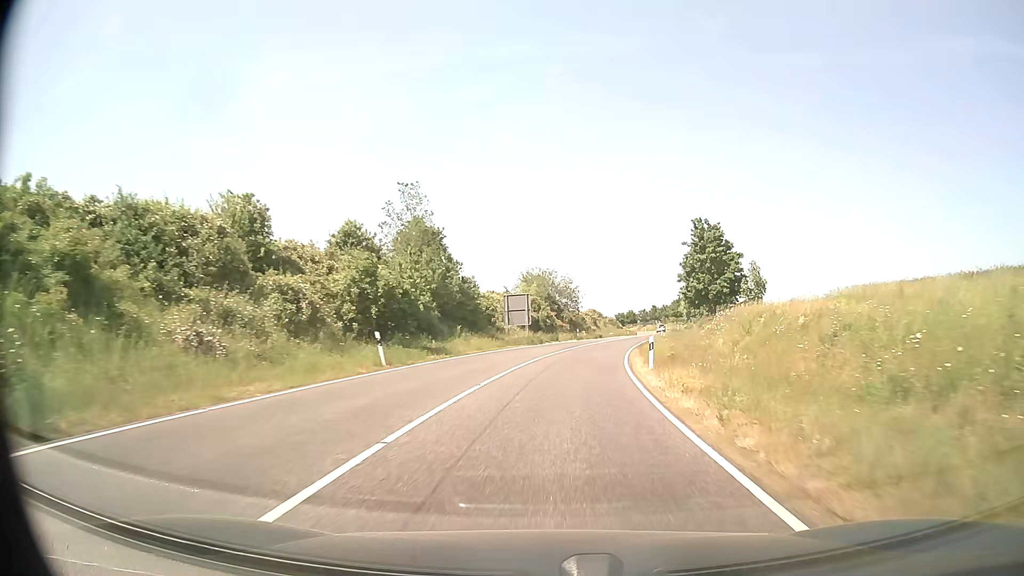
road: secondary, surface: asphalt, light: Day
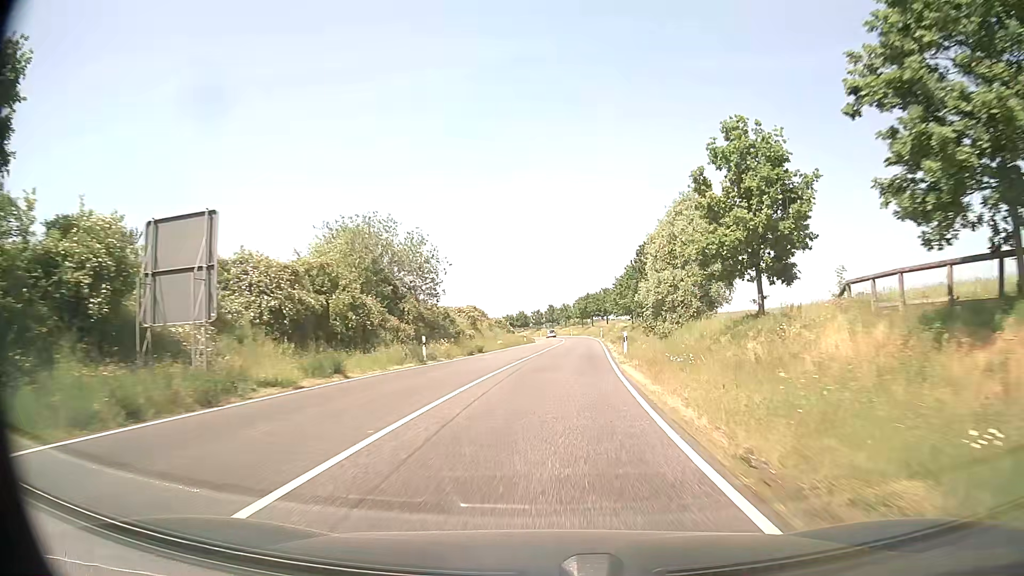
(+3.7, +41.3) m; +10°
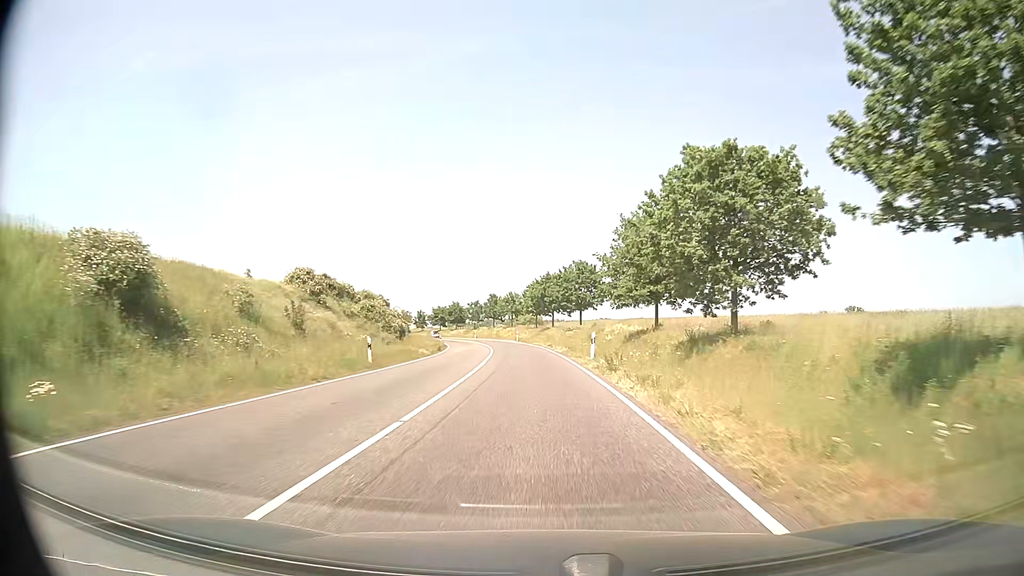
(+2.9, +52.7) m; +4°
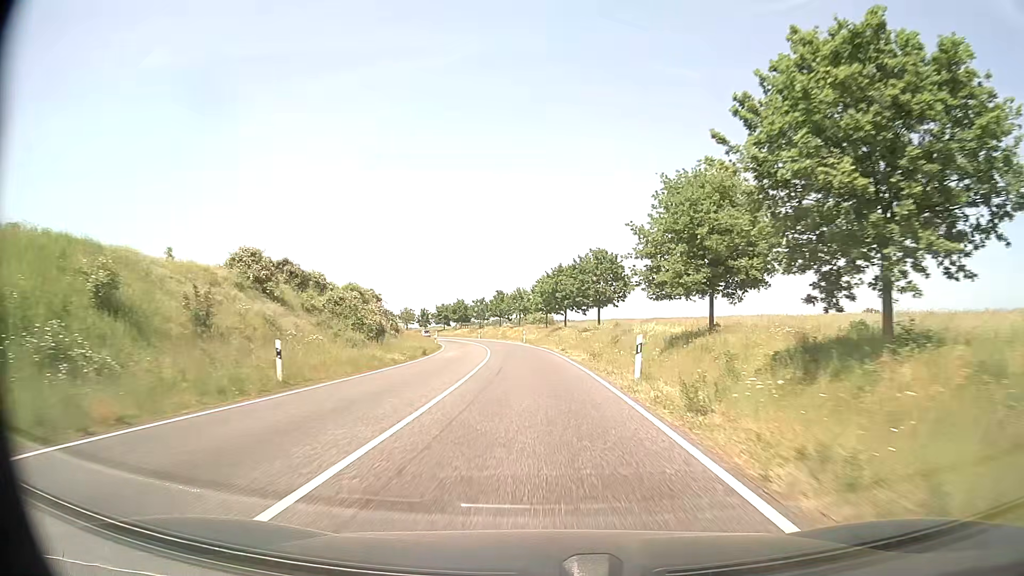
(-0.1, +10.6) m; -1°
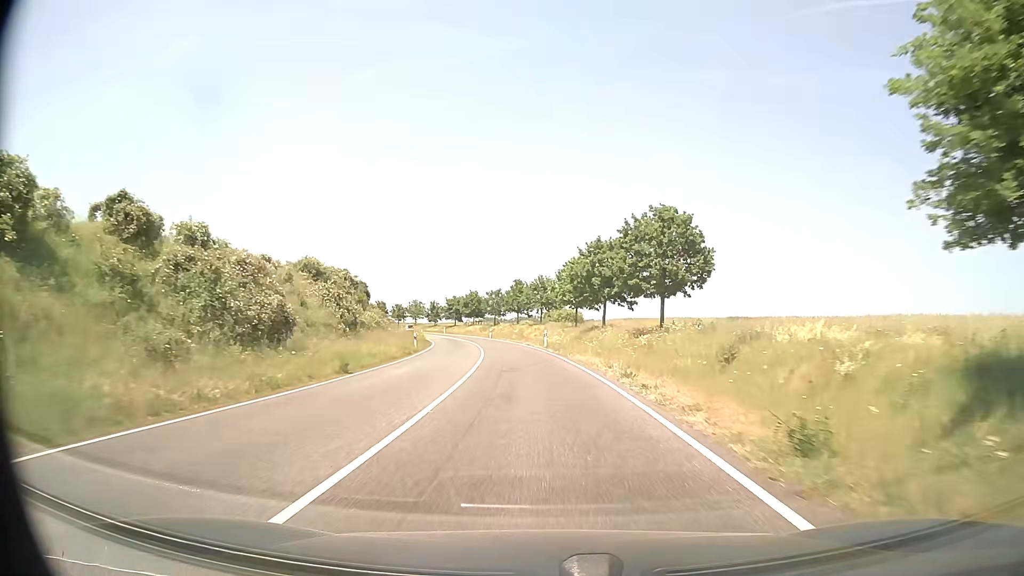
(-0.4, +21.2) m; -2°
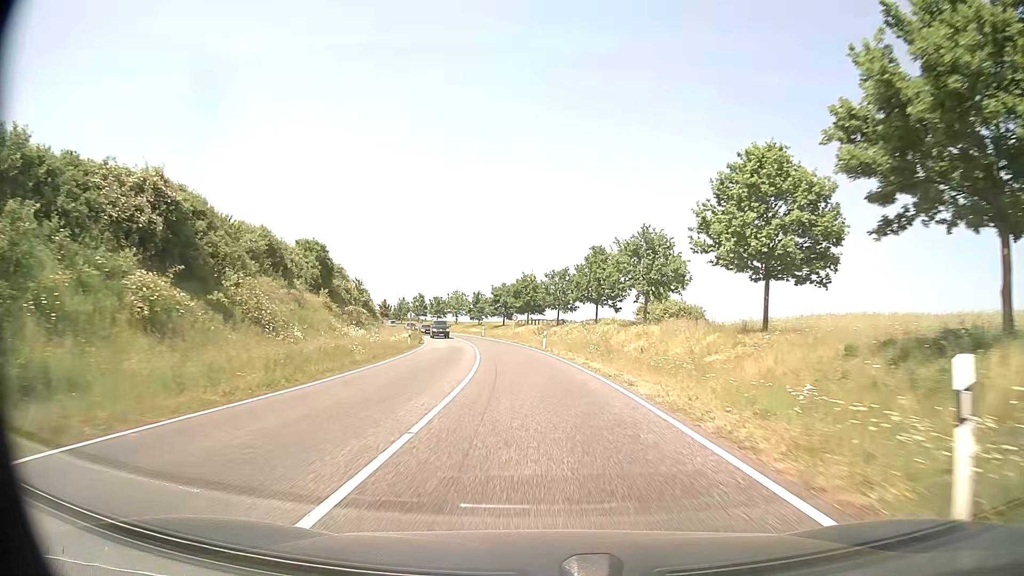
(-1.9, +42.2) m; -6°
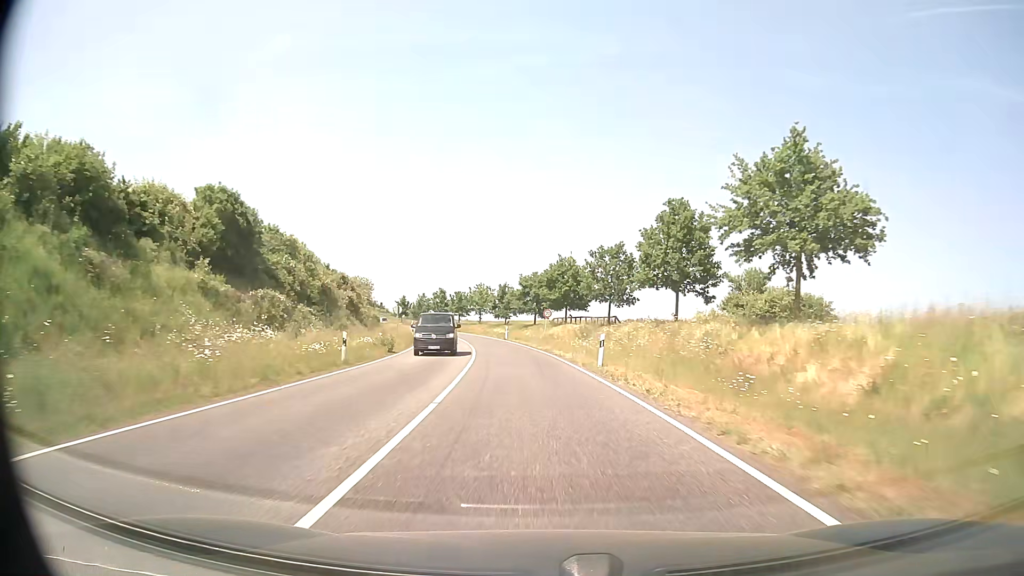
(-0.5, +21.1) m; -3°
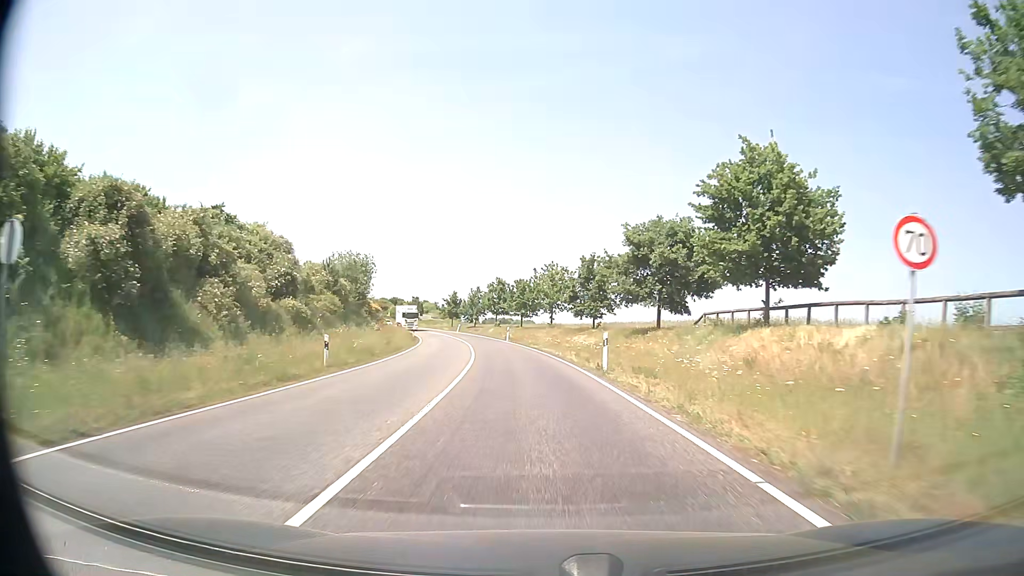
(-2.6, +42.2) m; -7°
(0, +10) (-1, +20) (-1, +30) (-2, +40) (-3, +50) (-5, +60) (-7, +70) (-9, +79) (-11, +89) (-14, +99) m
